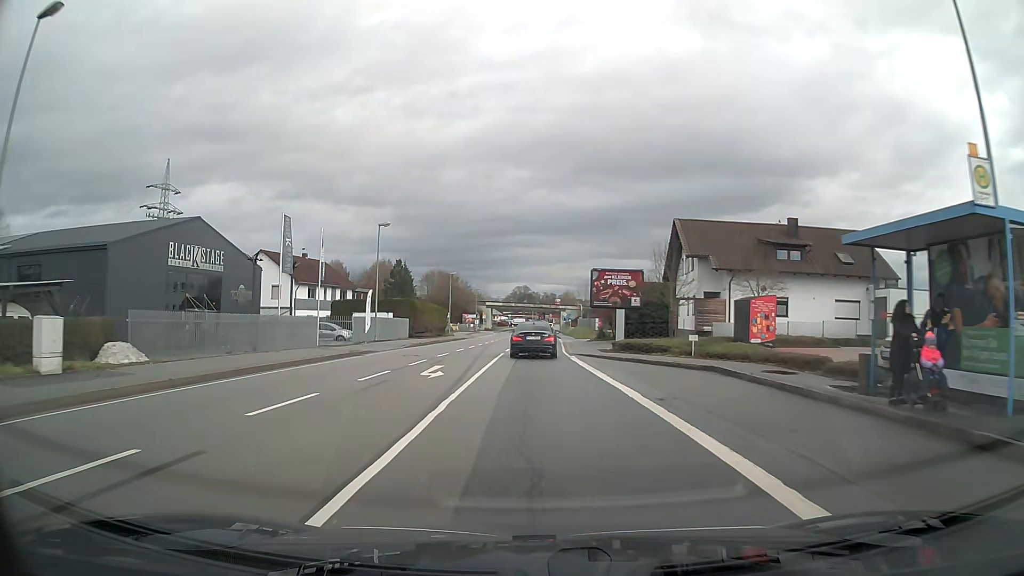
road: primary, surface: asphalt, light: Day
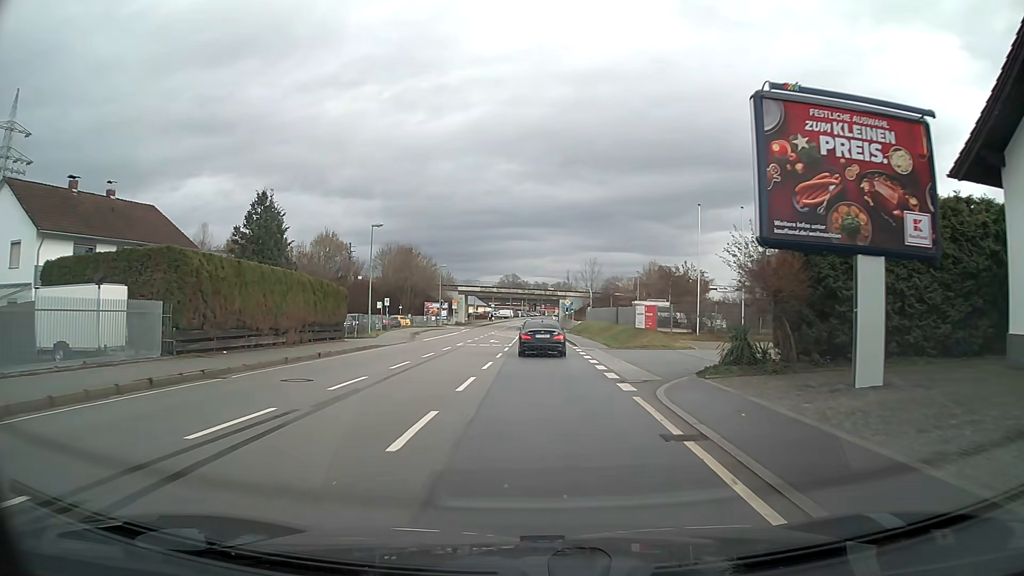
(+0.3, +38.4) m; +1°
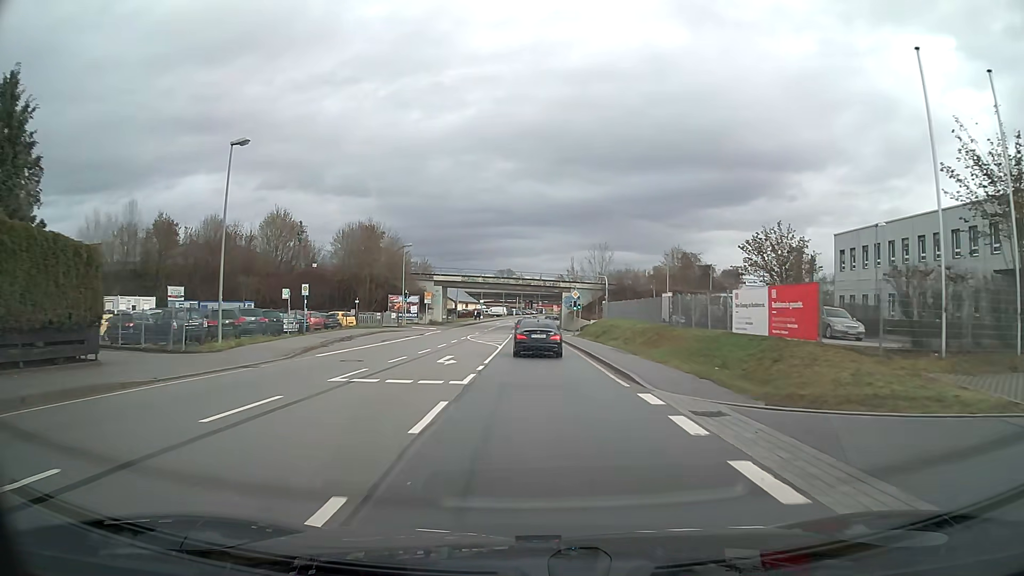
(+0.1, +23.0) m; 0°
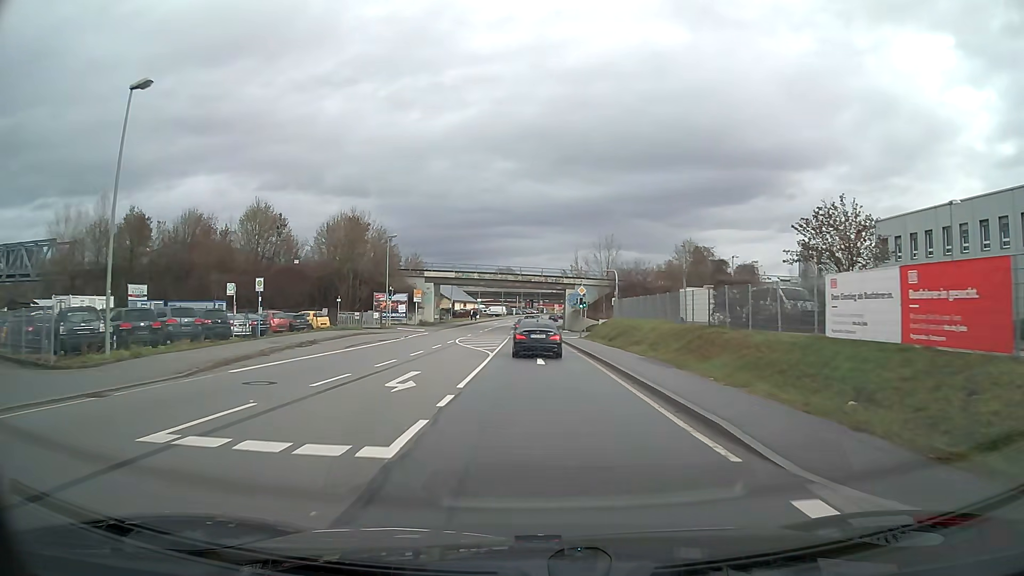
(0.0, +7.6) m; 0°
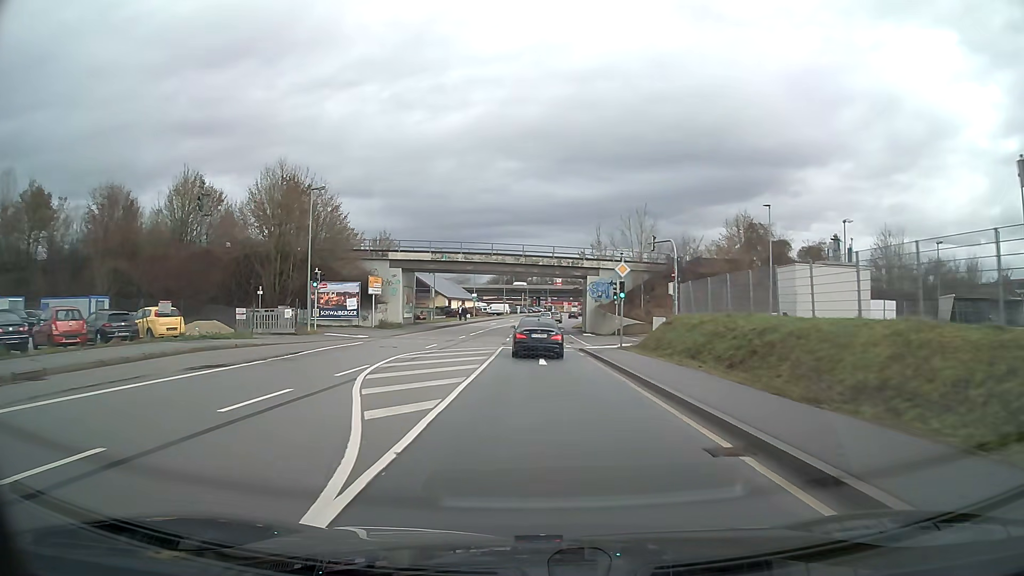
(-0.1, +22.2) m; 0°
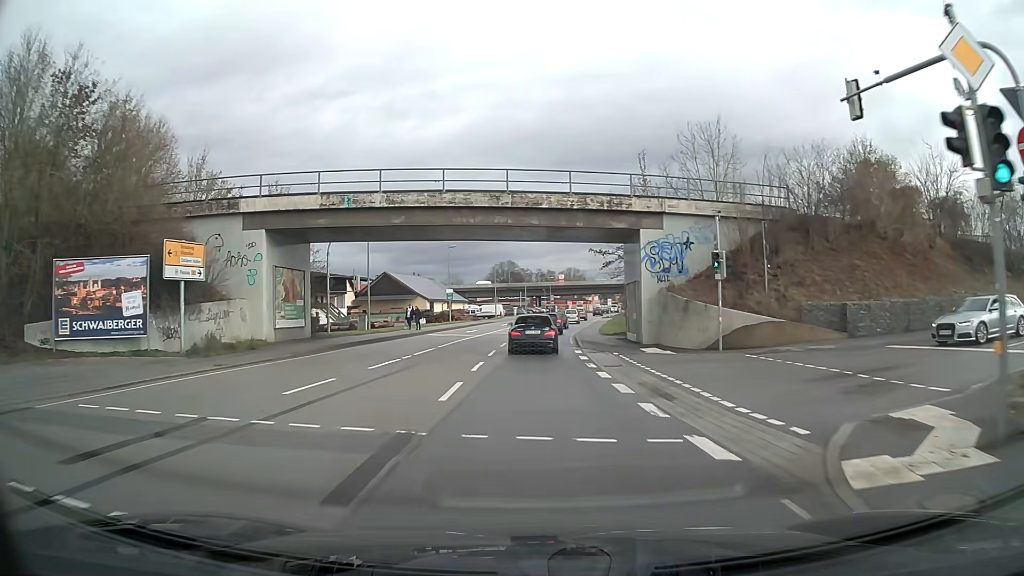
(0.0, +28.7) m; 0°
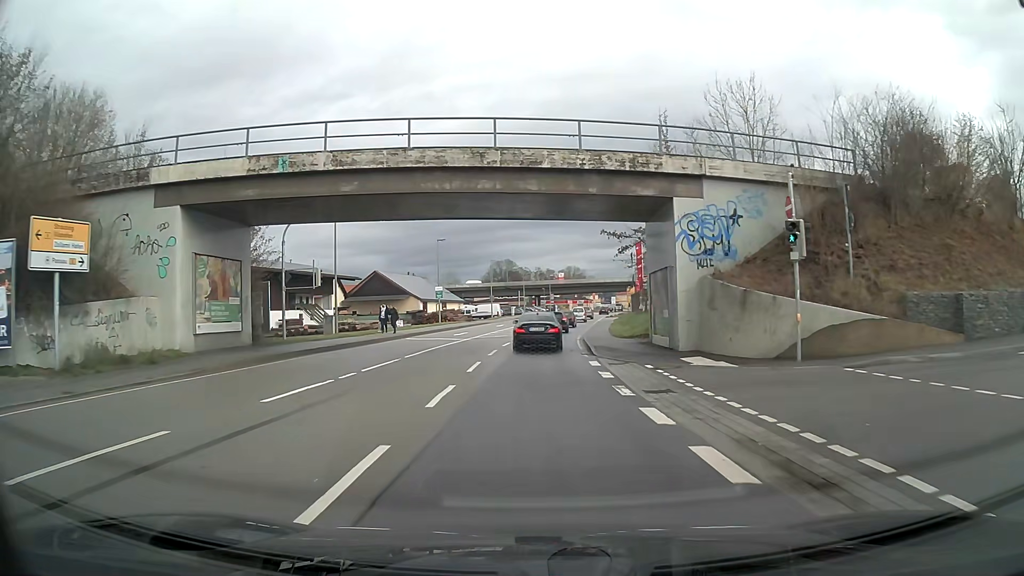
(0.0, +7.2) m; 0°
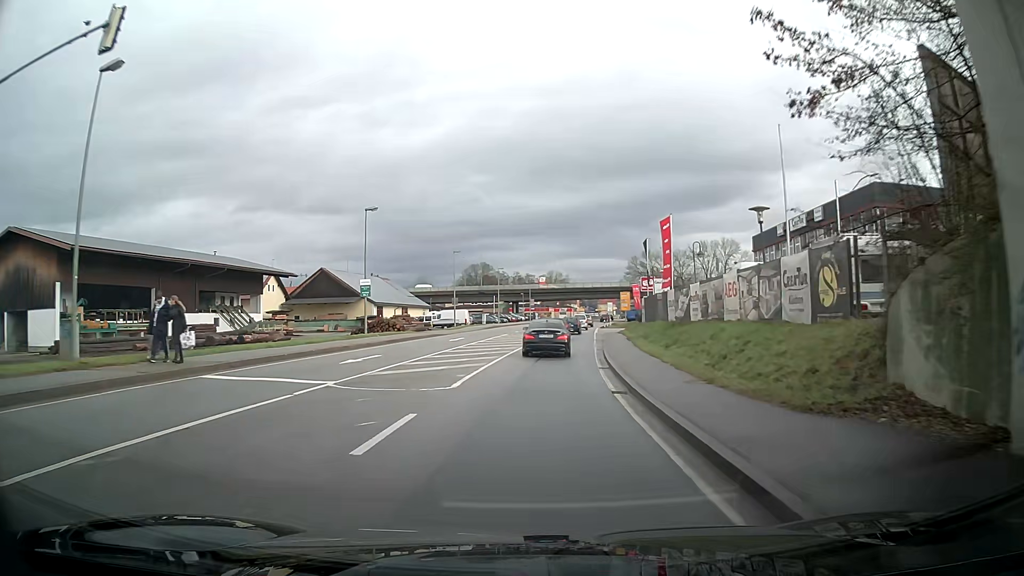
(+0.3, +21.4) m; +2°
(0, +10) (0, +20) (+1, +30) (+2, +40) (+2, +50) (+3, +60) (+4, +70) (+5, +80) (+7, +90) (+8, +100) m
